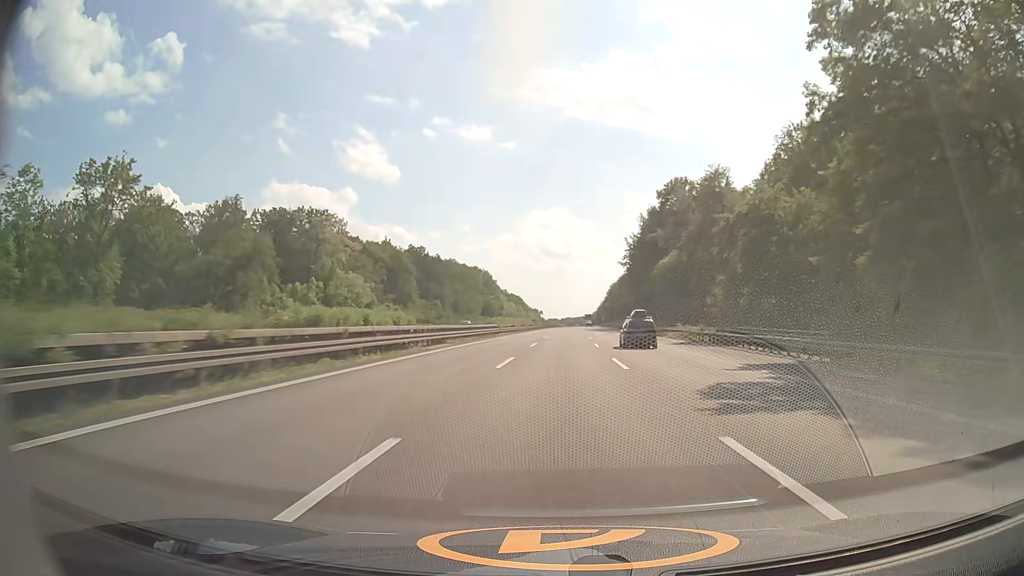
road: motorway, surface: asphalt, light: Day
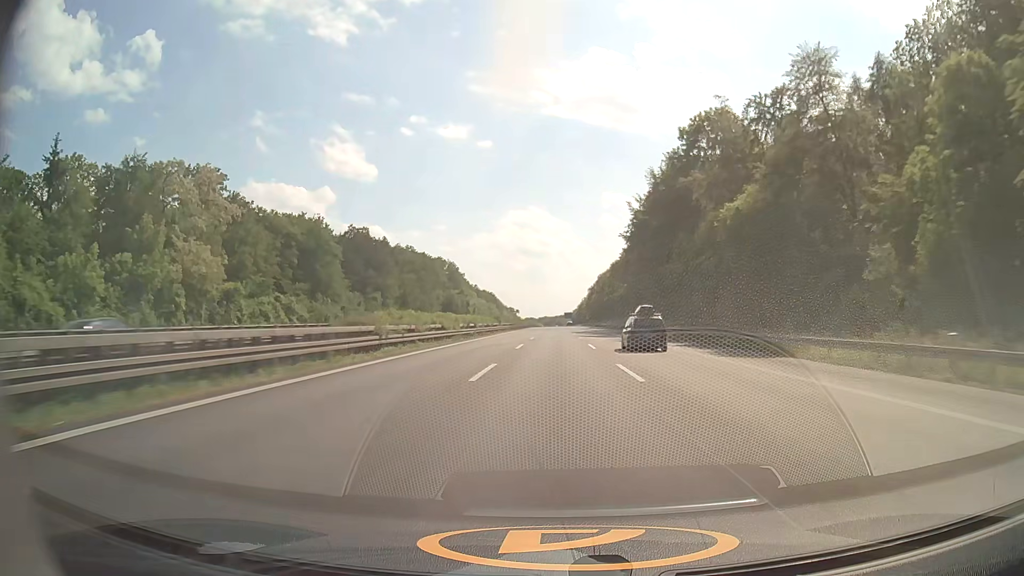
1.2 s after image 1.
(+0.7, +40.6) m; +2°
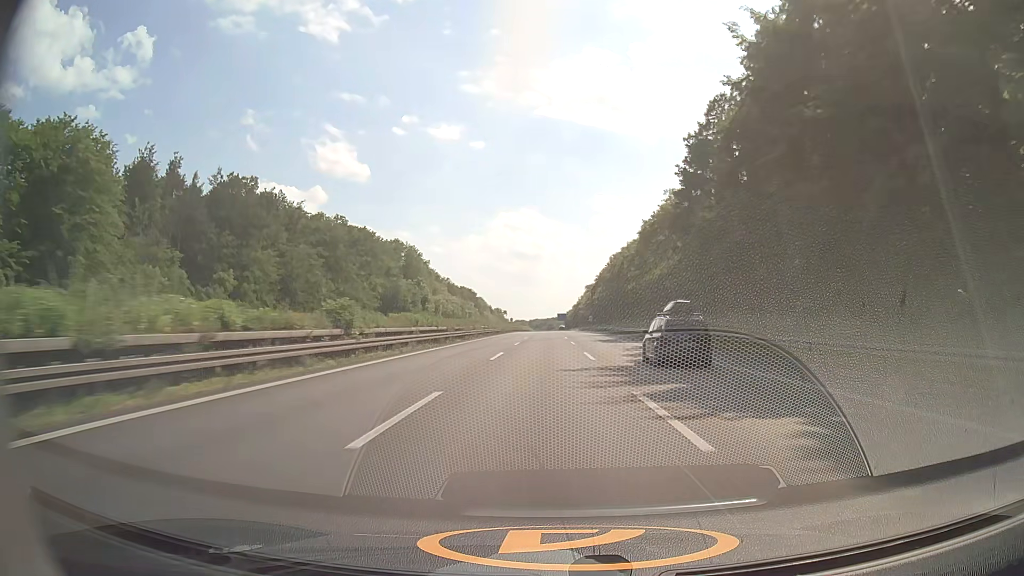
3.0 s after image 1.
(+0.5, +61.7) m; +1°
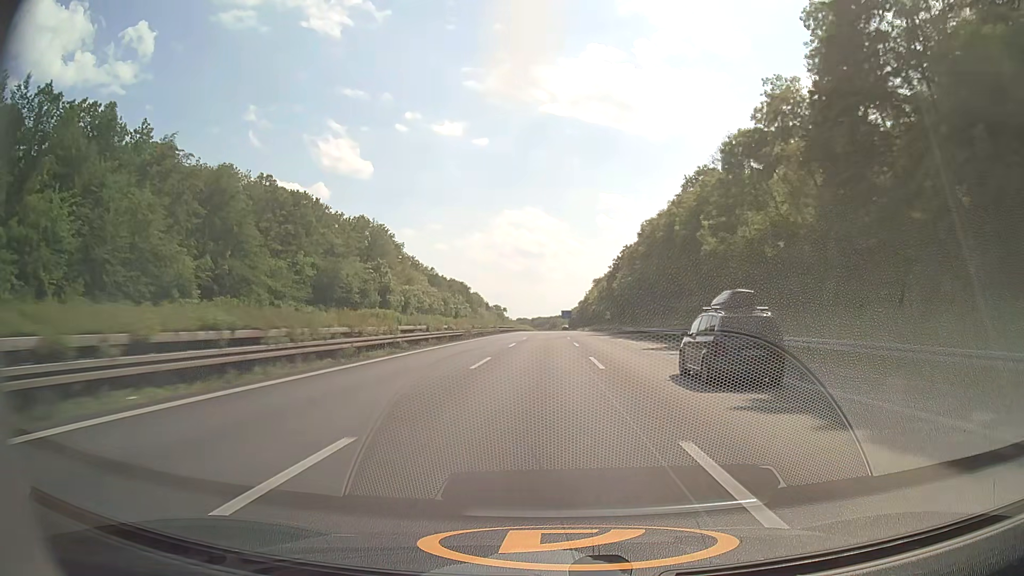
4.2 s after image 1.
(0.0, +41.4) m; 0°
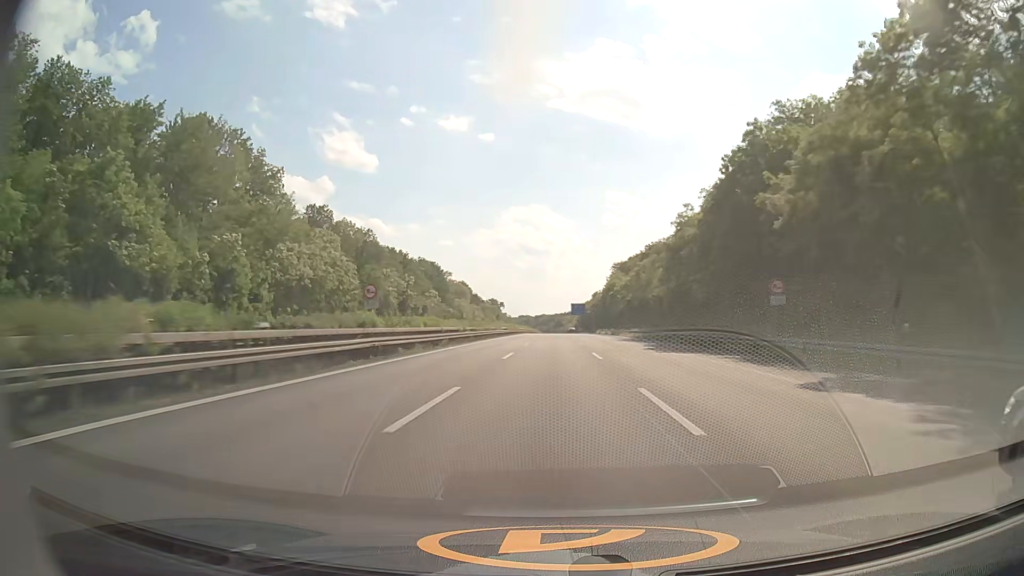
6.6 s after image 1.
(-0.5, +82.9) m; -1°
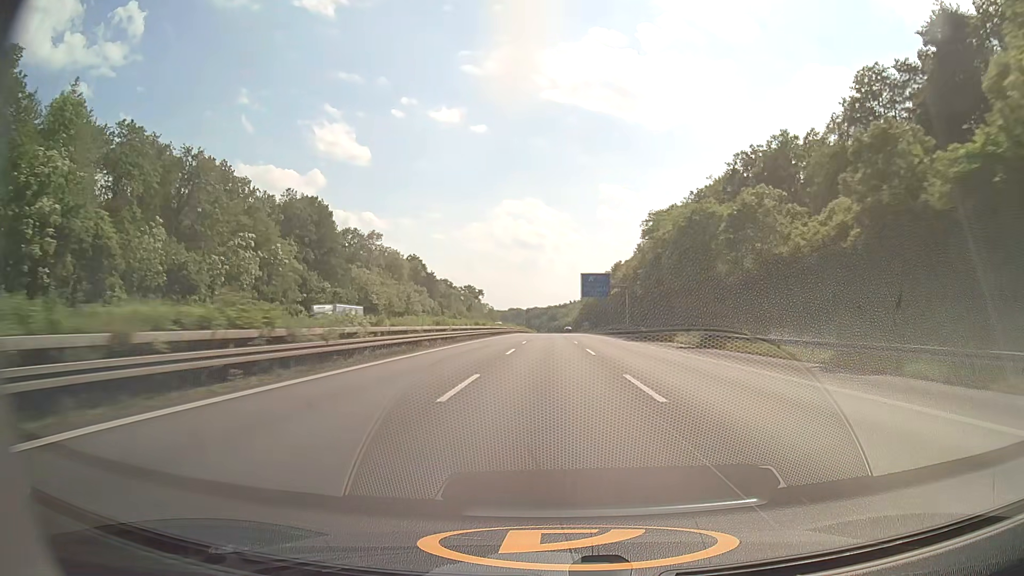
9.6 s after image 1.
(+0.6, +103.9) m; +1°
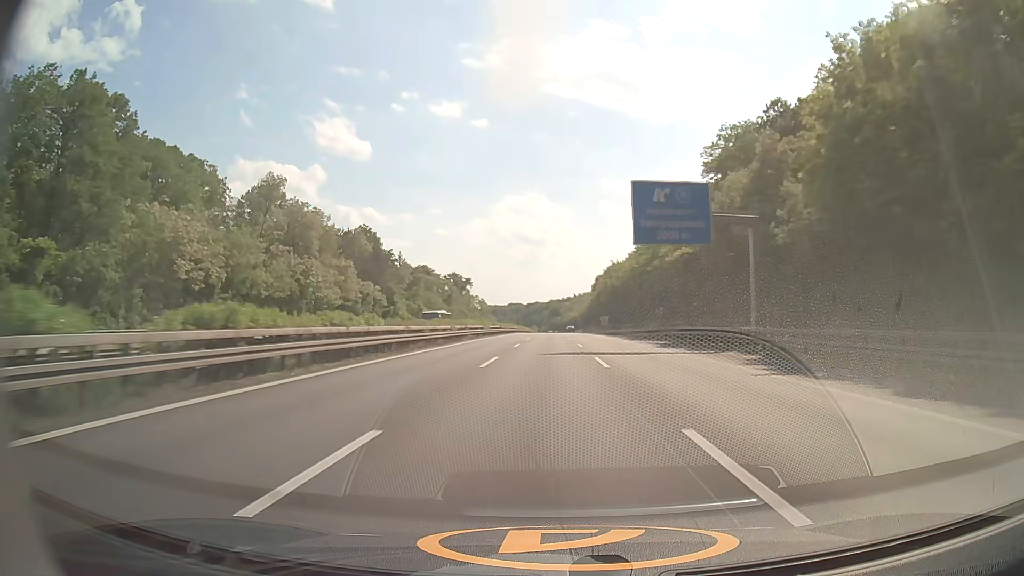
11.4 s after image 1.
(0.0, +62.7) m; 0°
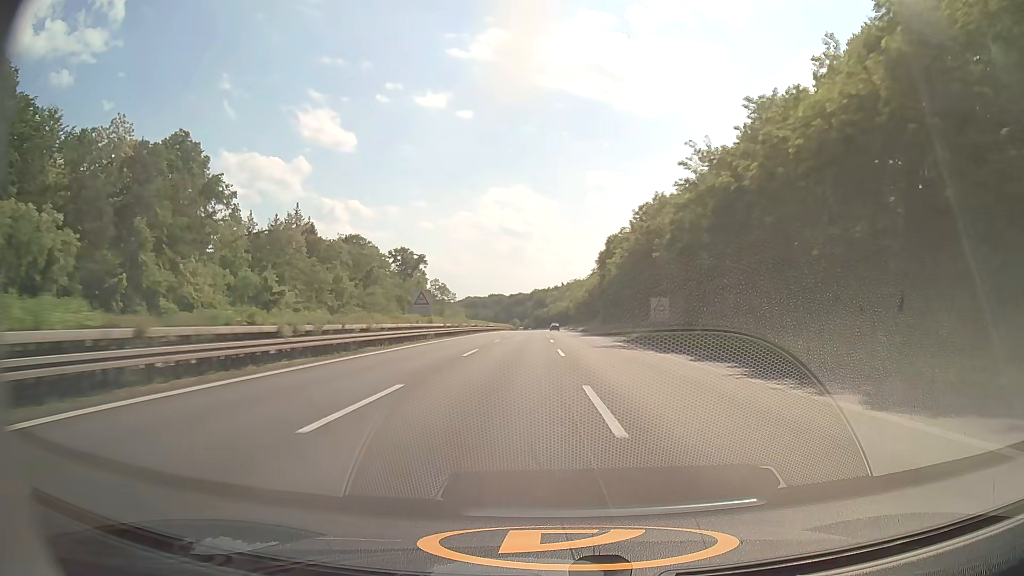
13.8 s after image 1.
(+0.6, +83.8) m; +1°
(0, +10) (0, +20) (0, +30) (0, +40) (0, +50) (0, +60) (0, +70) (0, +80) (0, +90) (0, +100) m
